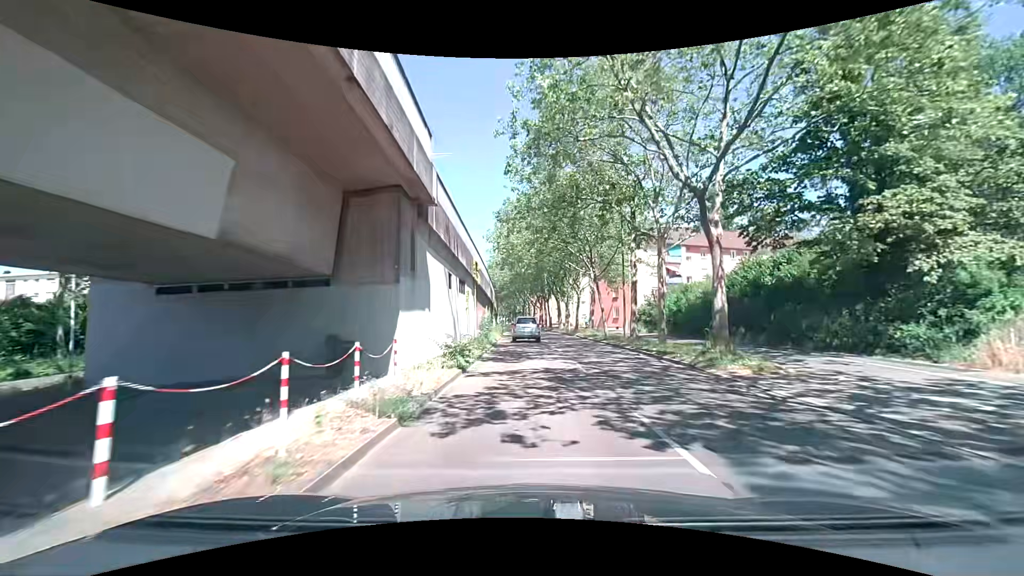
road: tertiary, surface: asphalt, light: Day
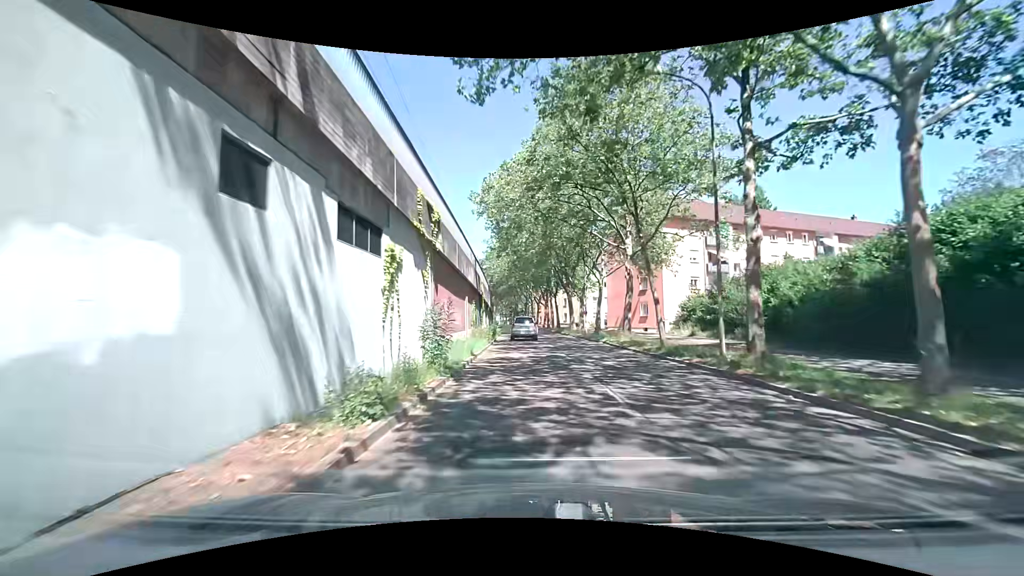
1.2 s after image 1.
(0.0, +14.5) m; 0°
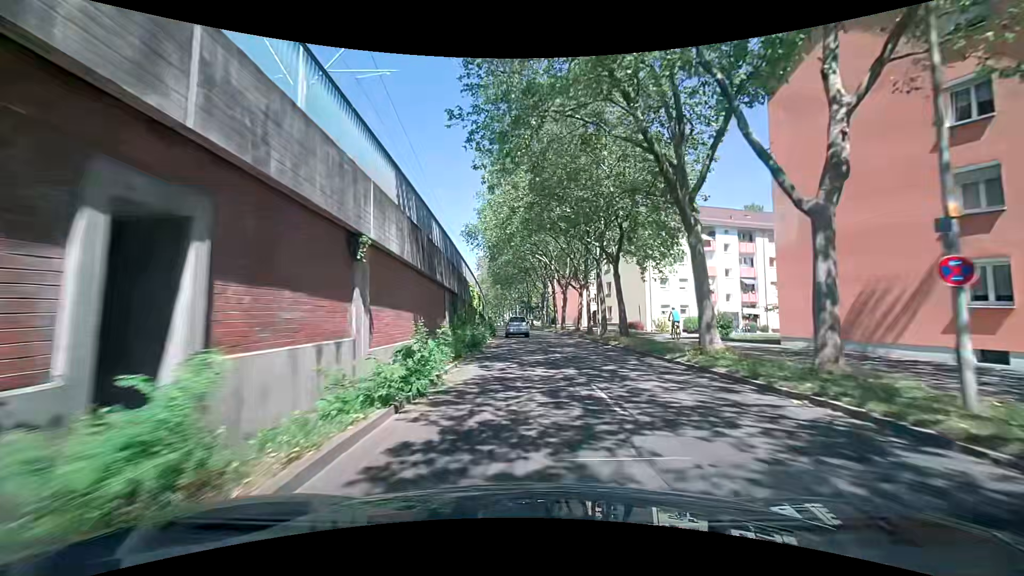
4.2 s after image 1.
(-0.3, +37.1) m; -2°
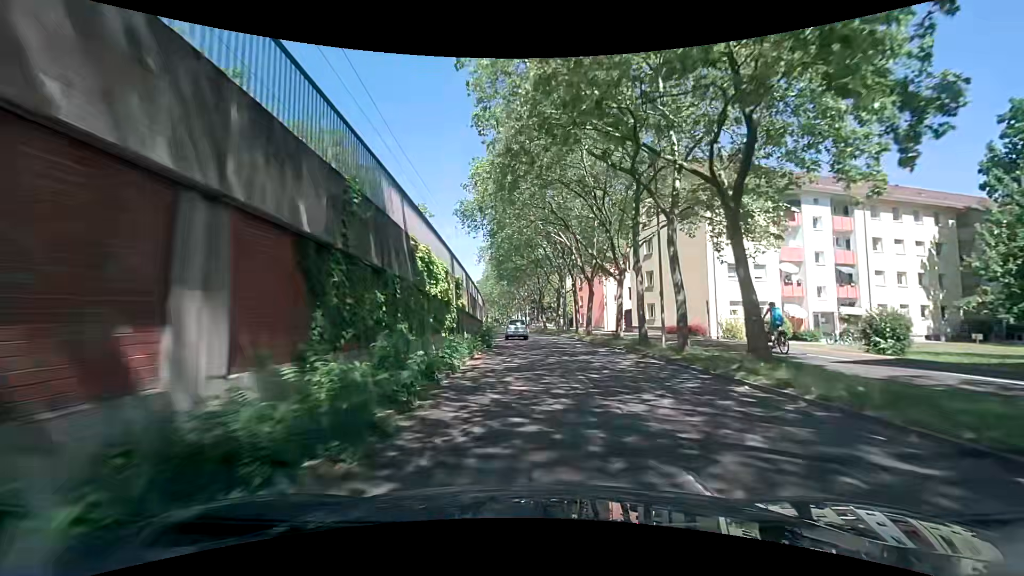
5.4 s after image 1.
(-0.1, +14.8) m; -1°
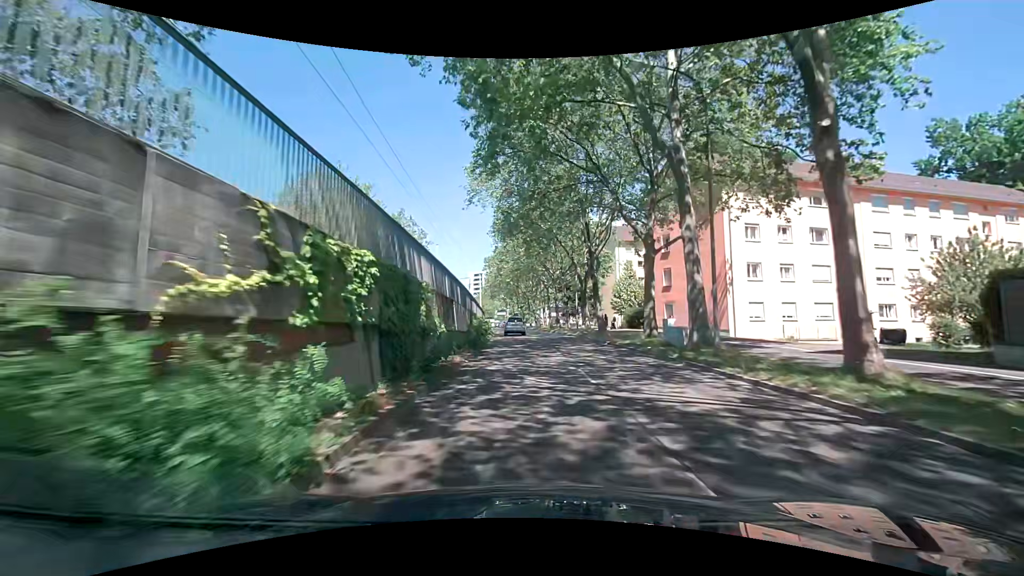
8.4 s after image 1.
(-1.0, +36.5) m; -3°
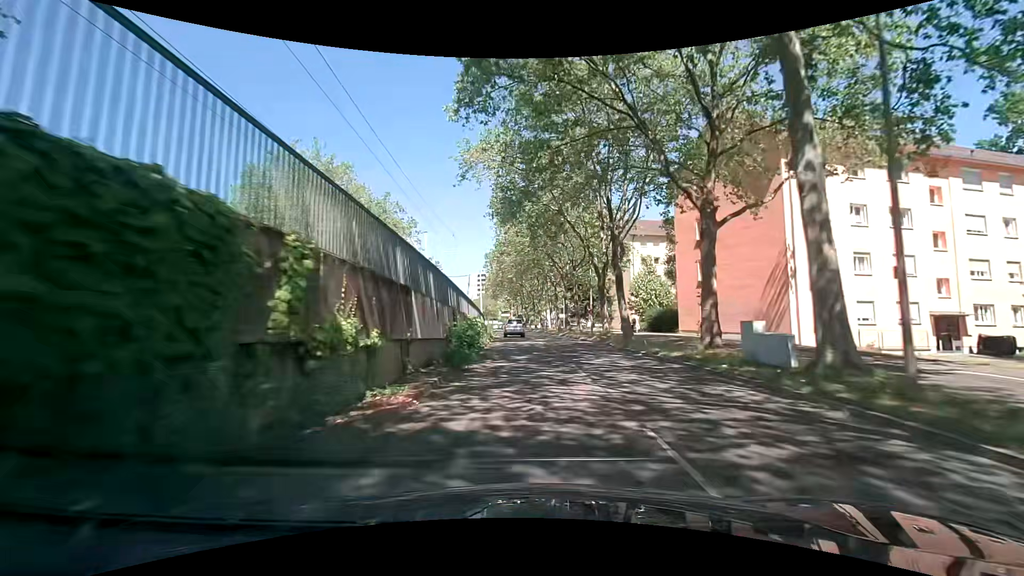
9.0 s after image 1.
(-0.1, +7.2) m; -1°
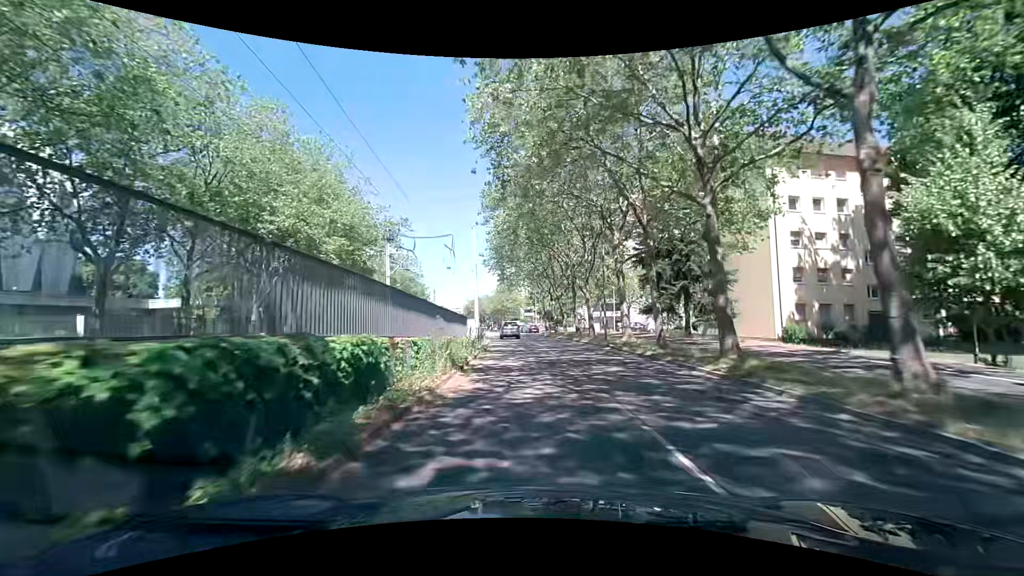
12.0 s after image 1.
(-1.0, +35.8) m; -4°
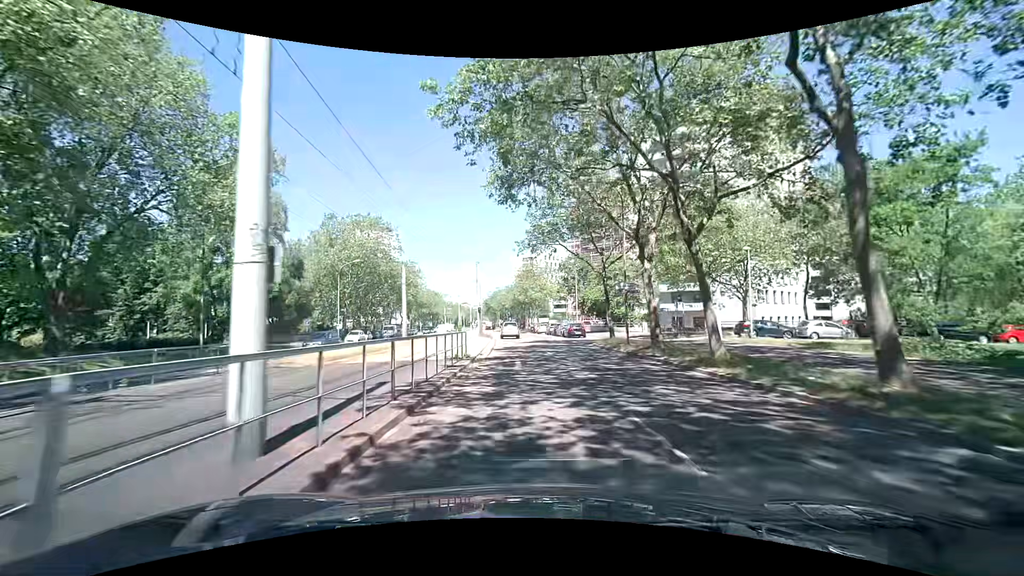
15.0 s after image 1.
(-0.7, +35.3) m; -2°
(0, +10) (-1, +20) (-1, +30) (-2, +40) (-2, +50) (-3, +60) (-4, +70) (-5, +80) (-6, +90) (-7, +100) m
